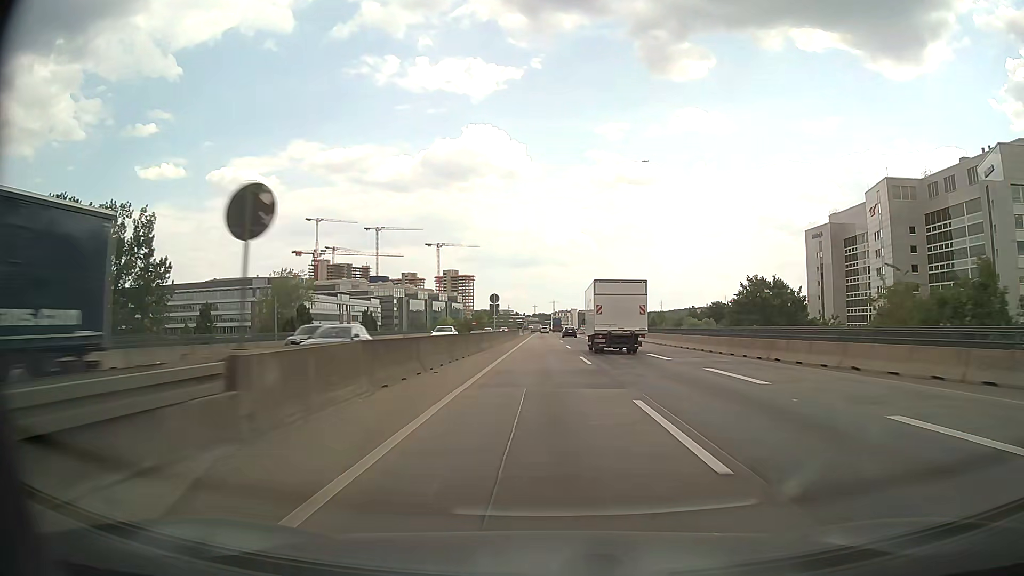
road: motorway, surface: asphalt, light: Day
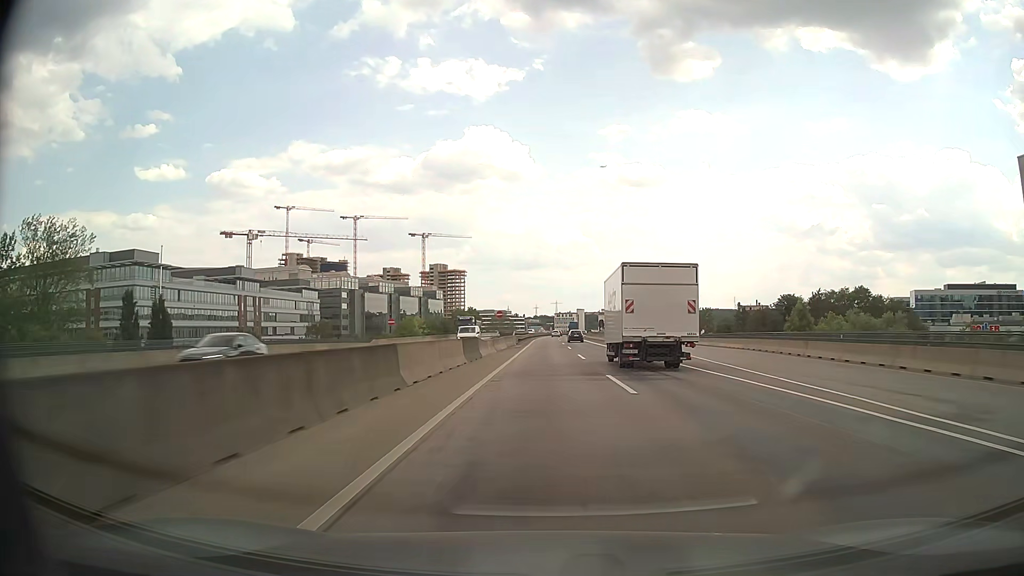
(-0.6, +82.1) m; 0°
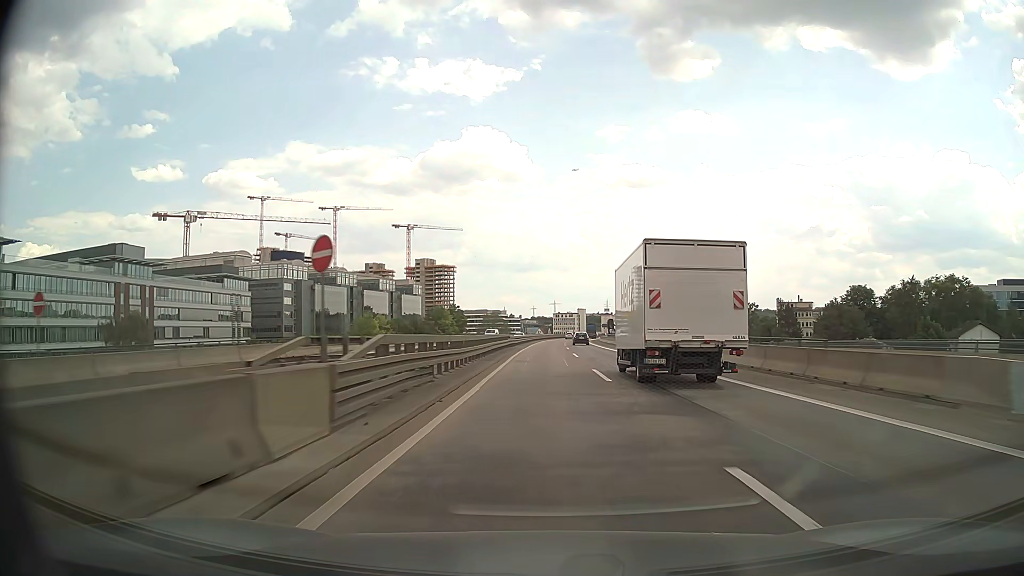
(+0.1, +49.5) m; 0°
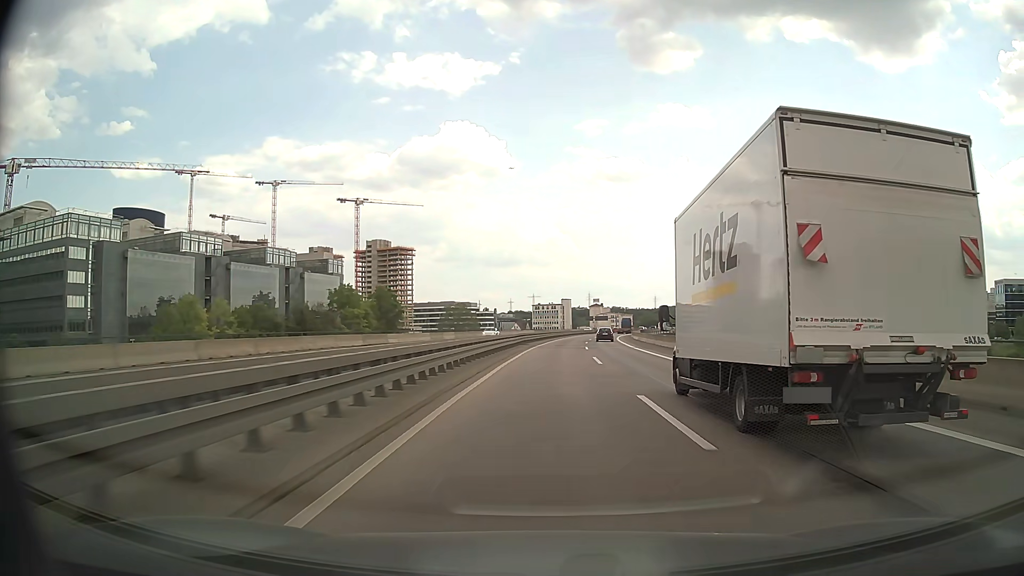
(+0.8, +83.1) m; +2°
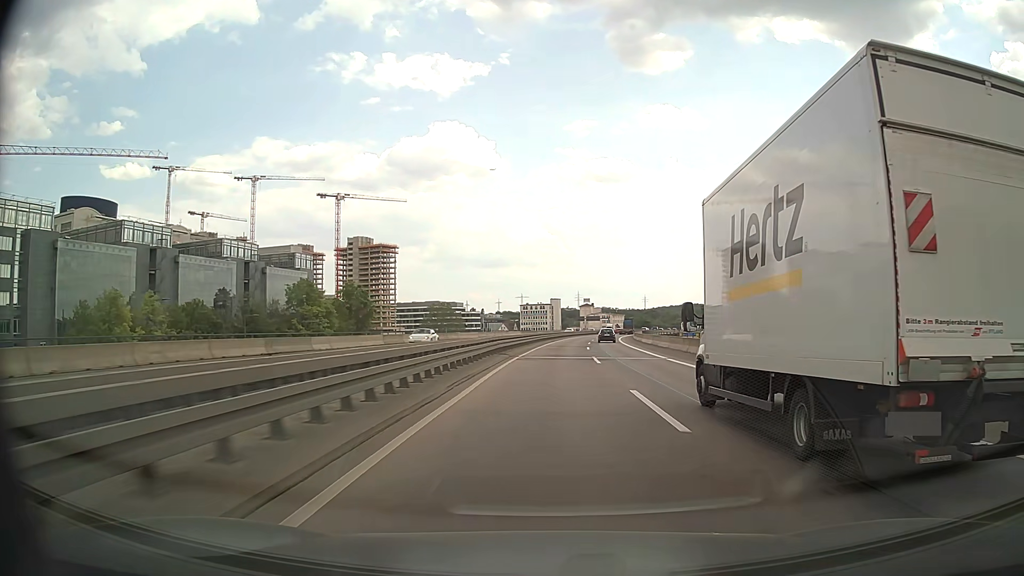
(+0.1, +16.7) m; +1°
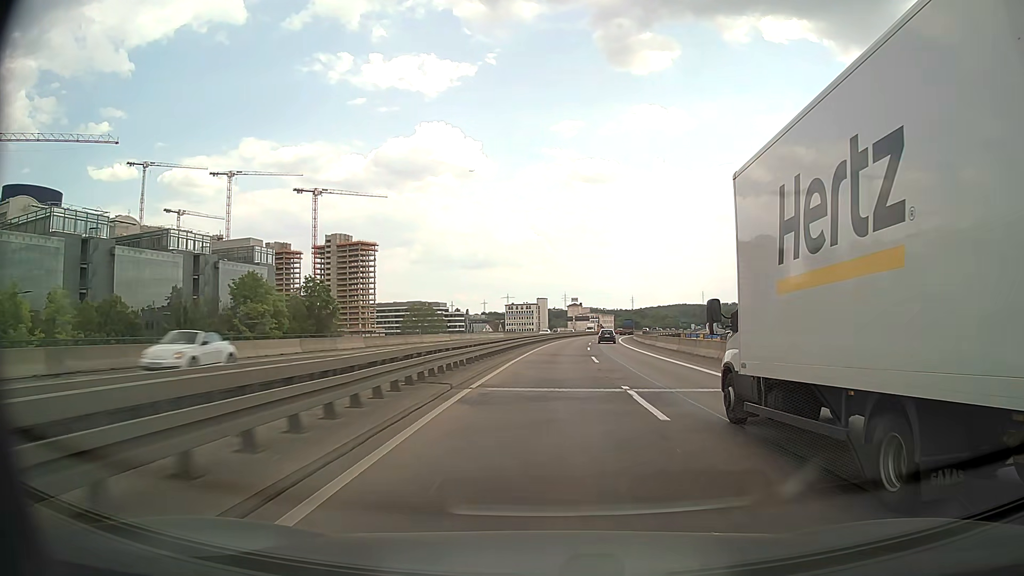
(+0.2, +16.6) m; +1°
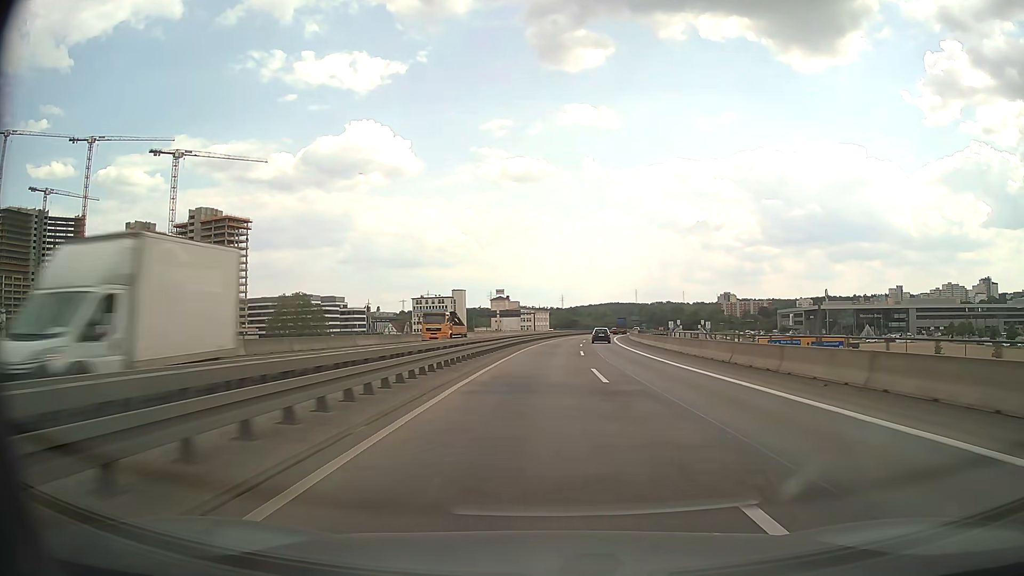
(+4.4, +83.2) m; +6°
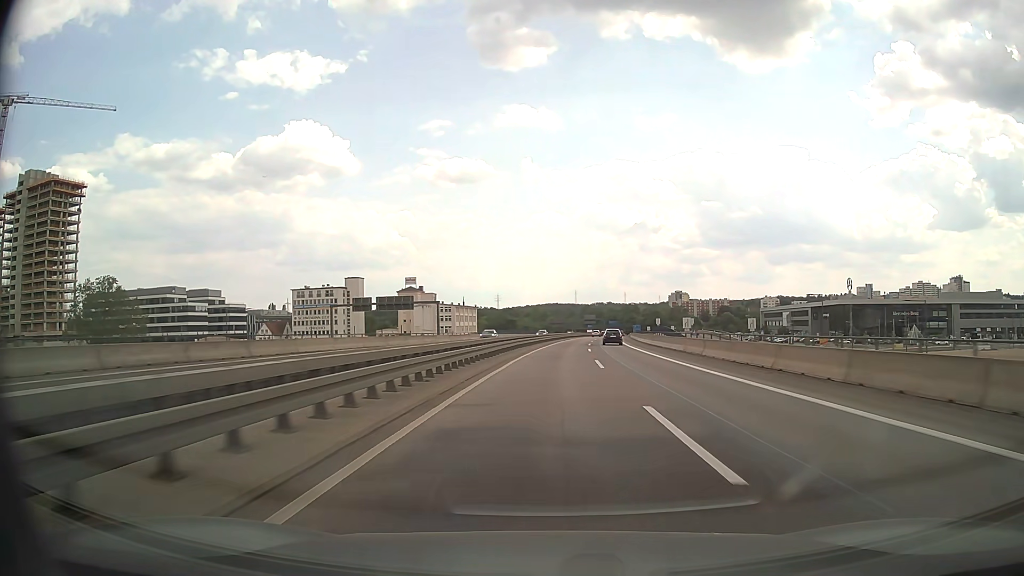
(+3.6, +83.4) m; +5°
(0, +10) (0, +20) (+1, +30) (+1, +40) (+2, +50) (+2, +60) (+3, +70) (+4, +80) (+5, +90) (+7, +100) m
